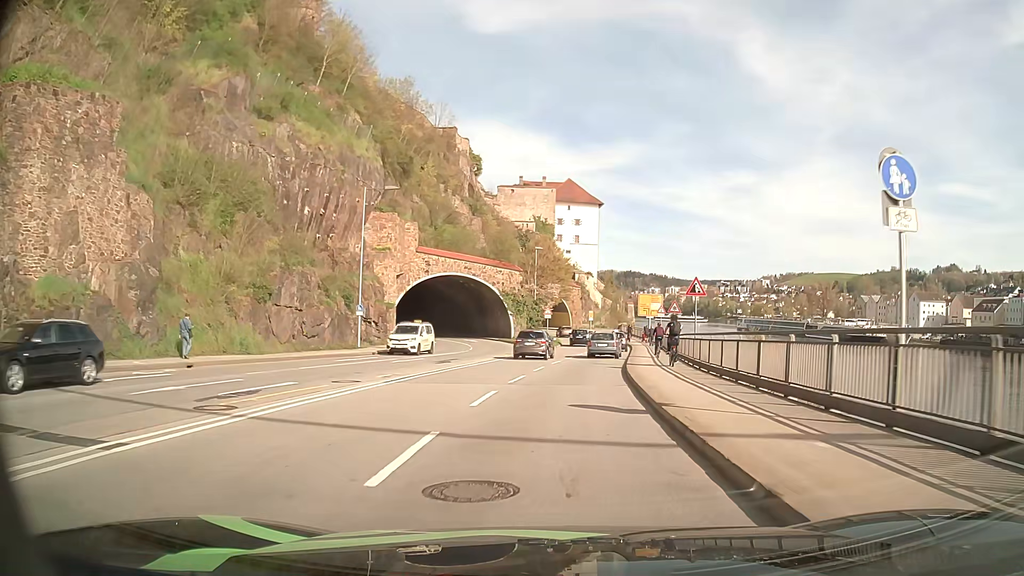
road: primary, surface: asphalt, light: Day
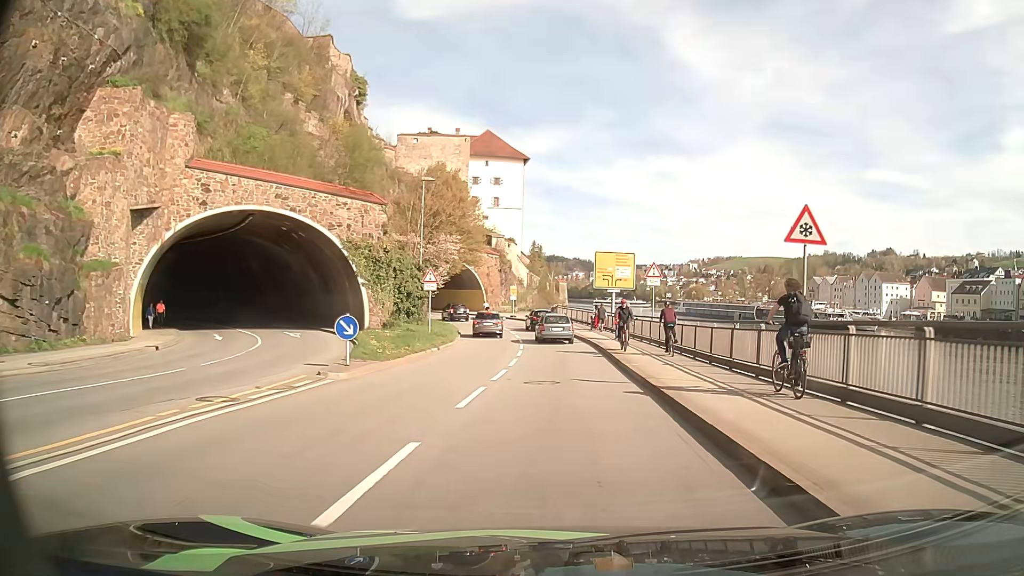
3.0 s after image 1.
(+1.8, +30.8) m; +6°
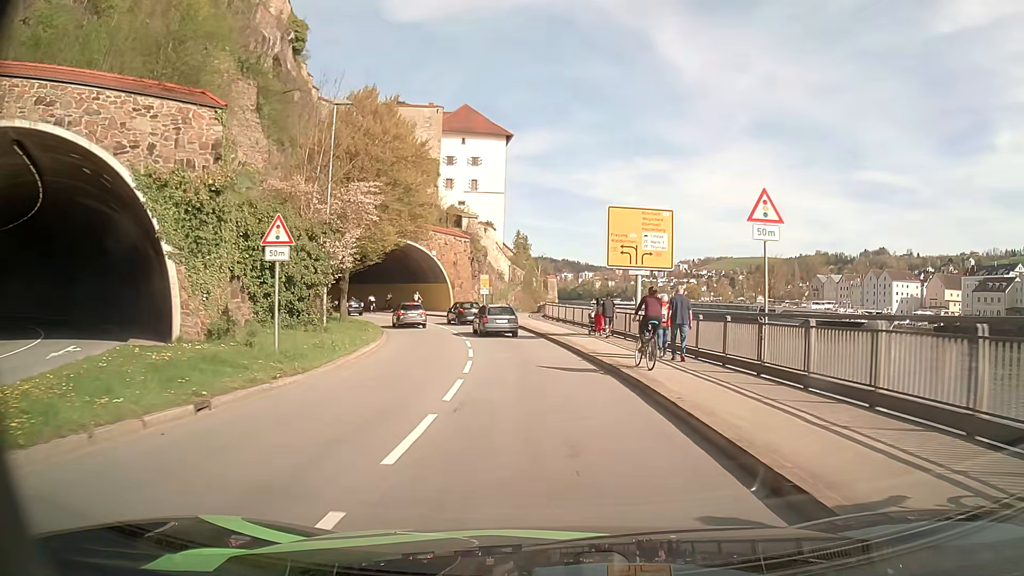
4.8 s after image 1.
(+0.3, +17.9) m; +1°
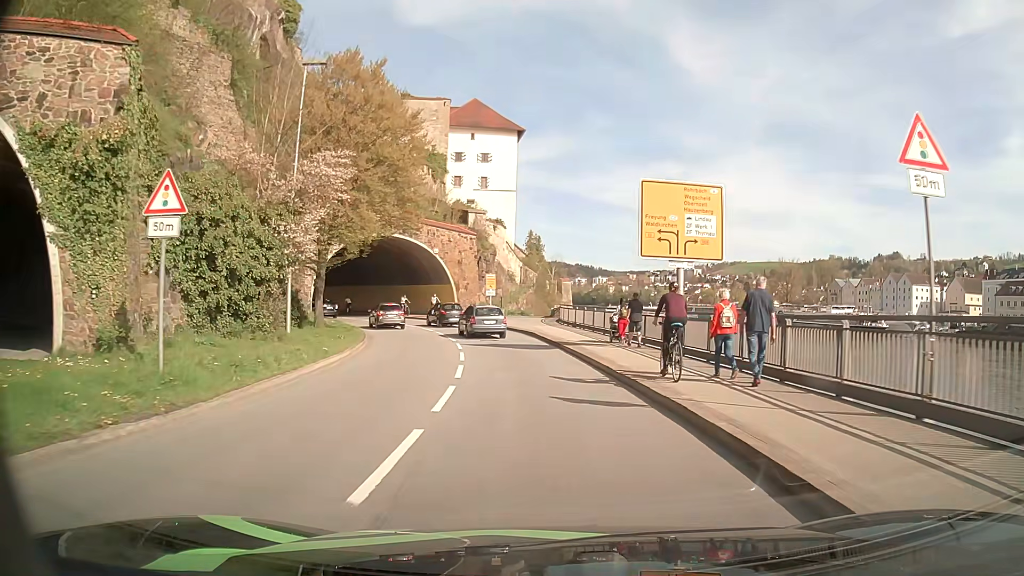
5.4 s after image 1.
(-0.1, +5.7) m; -1°
